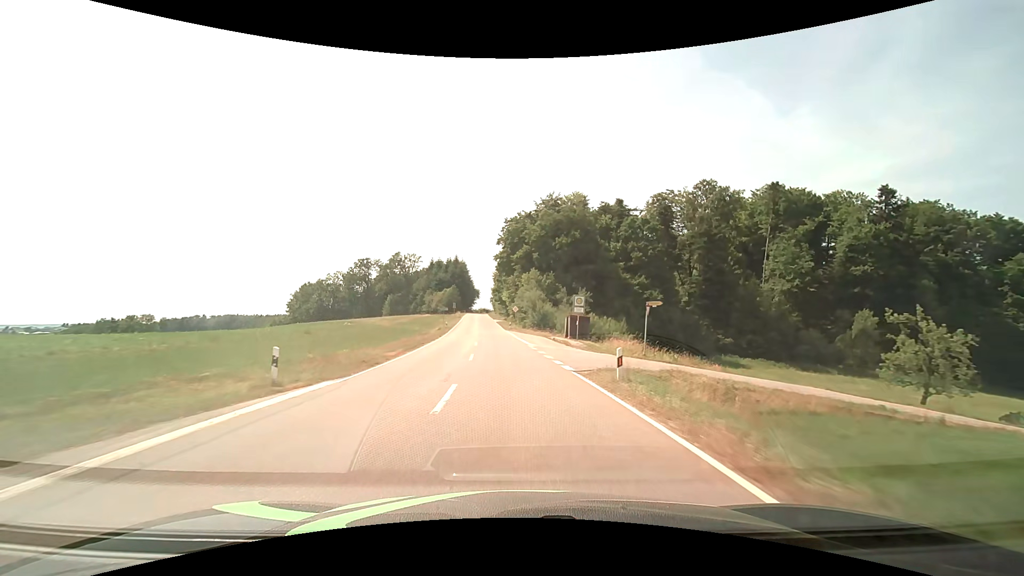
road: tertiary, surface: asphalt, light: Day
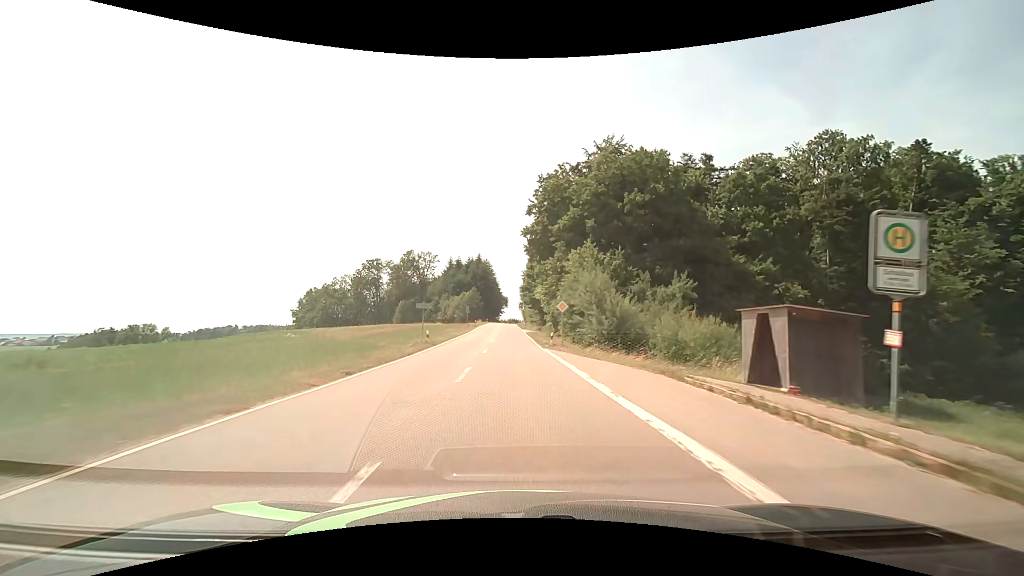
(-1.1, +30.4) m; -4°
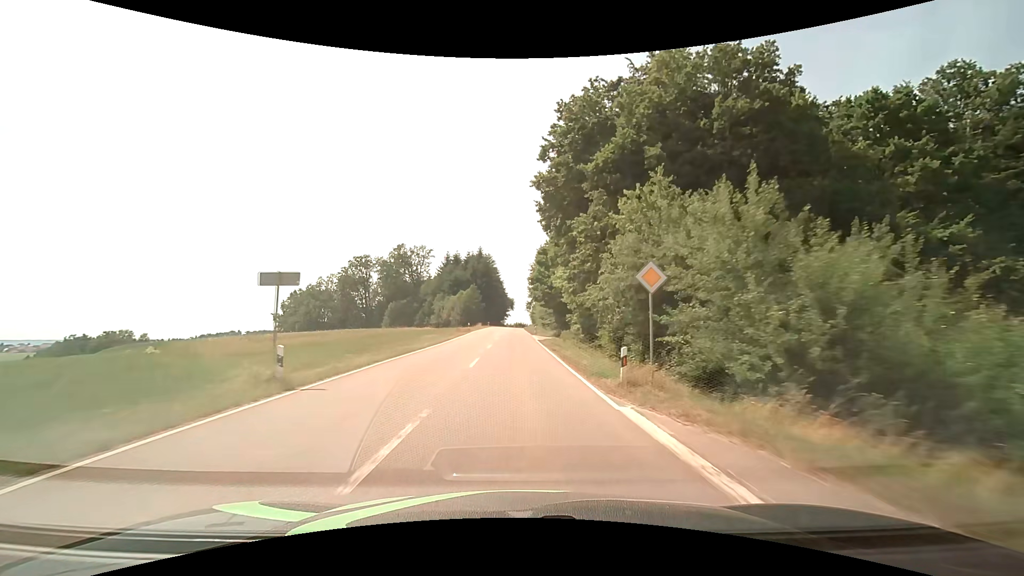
(-0.1, +20.2) m; -1°
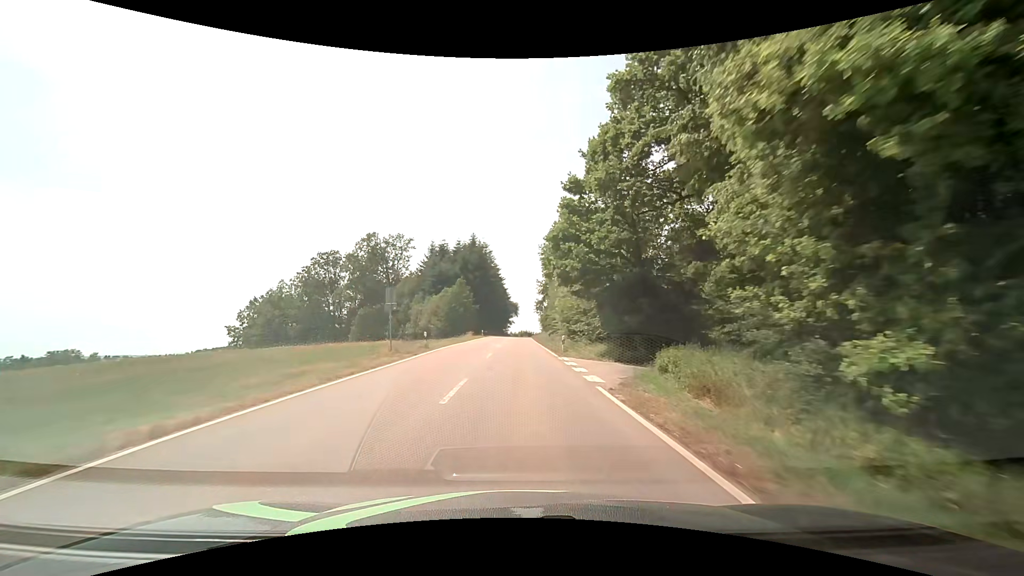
(-0.3, +29.7) m; -1°
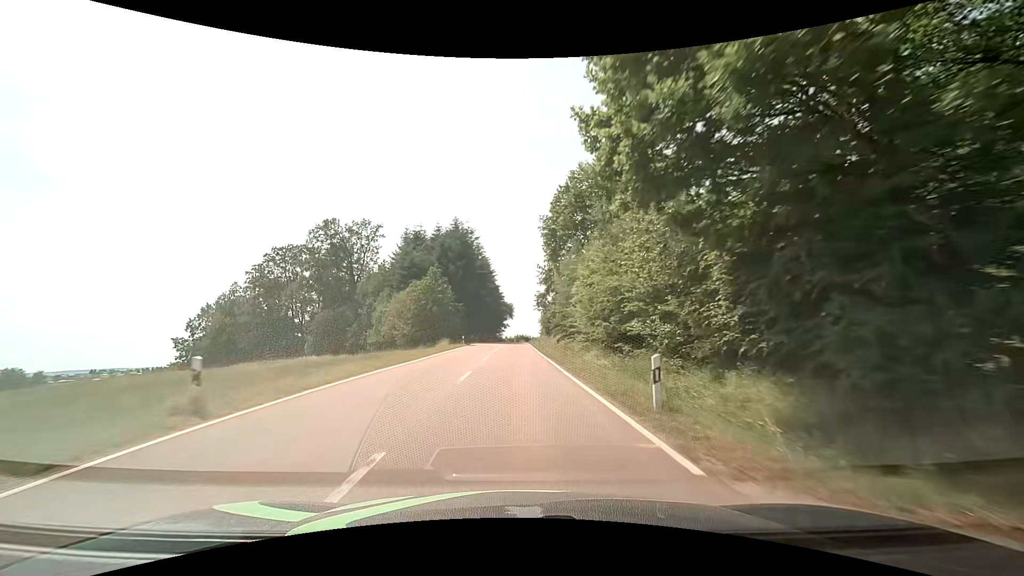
(+0.2, +19.3) m; +1°
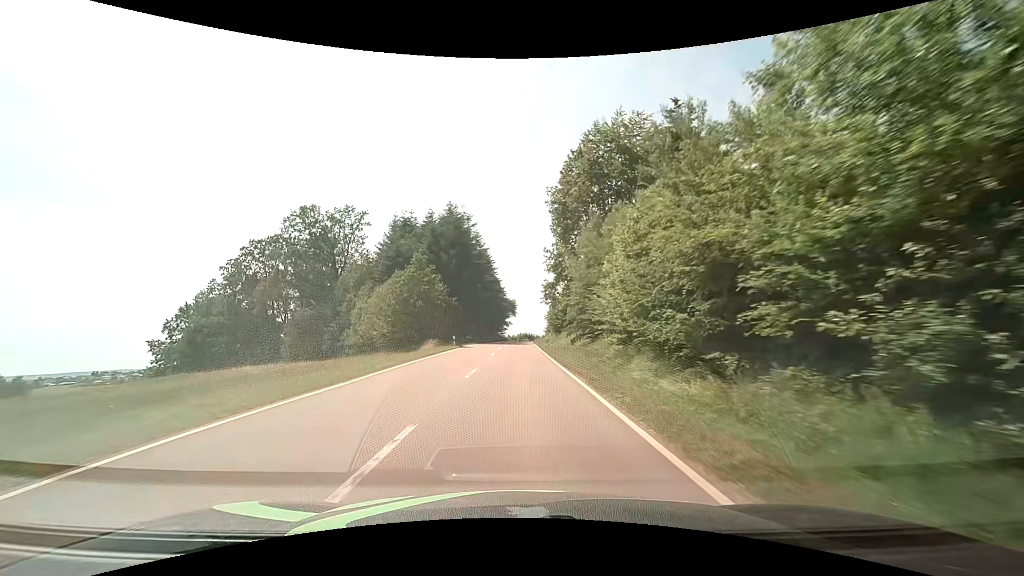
(0.0, +9.5) m; 0°
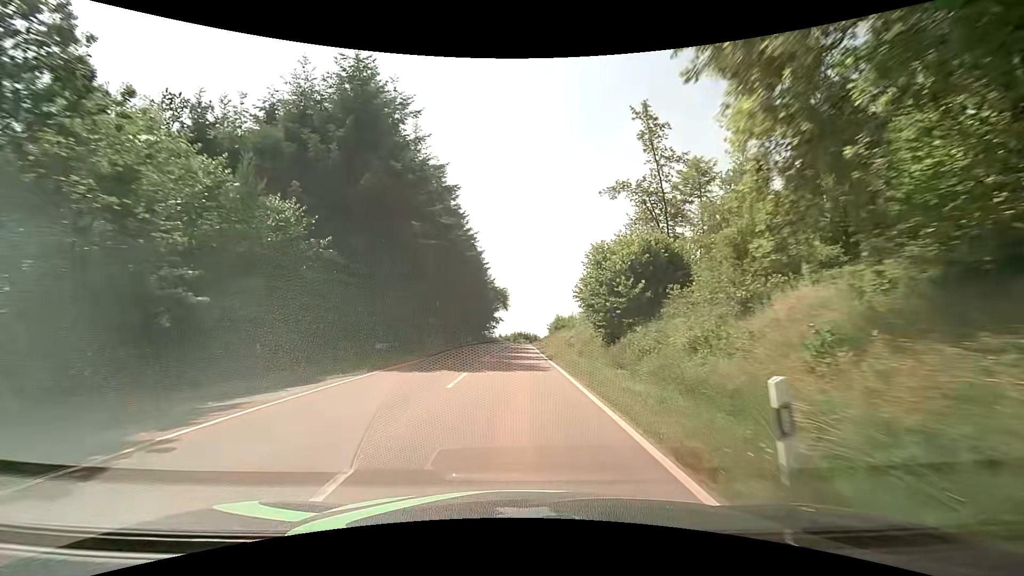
(+0.1, +36.9) m; +1°
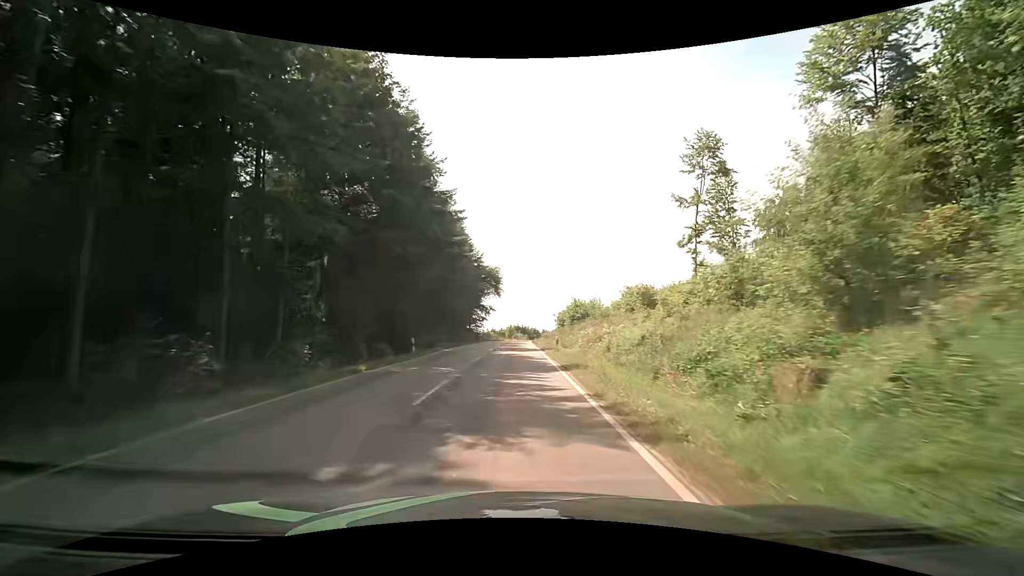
(+0.2, +26.9) m; +1°
(0, +10) (0, +20) (0, +30) (0, +40) (0, +50) (-1, +60) (-1, +70) (0, +80) (0, +90) (+1, +100) m
